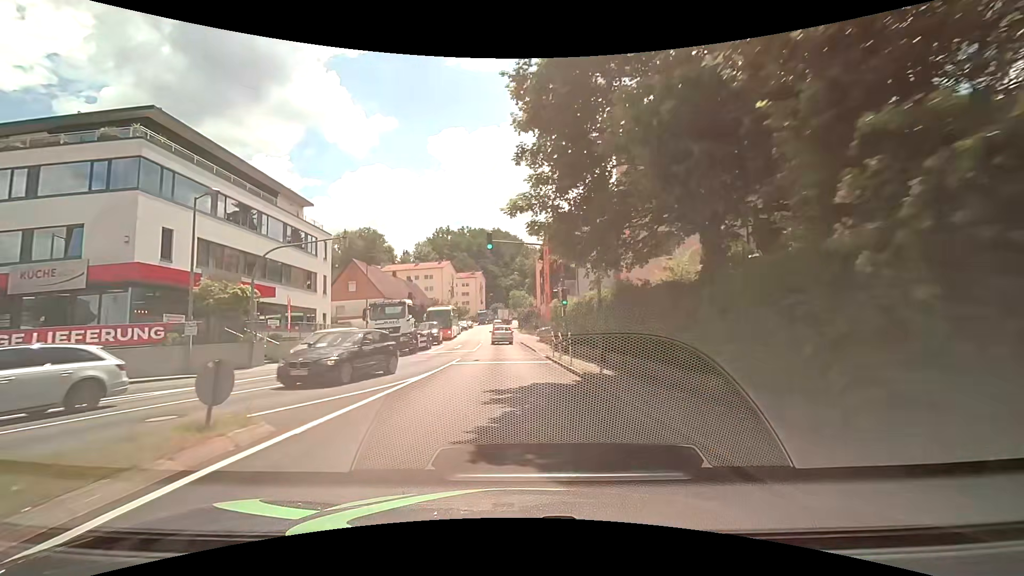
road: tertiary_link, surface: asphalt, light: Day
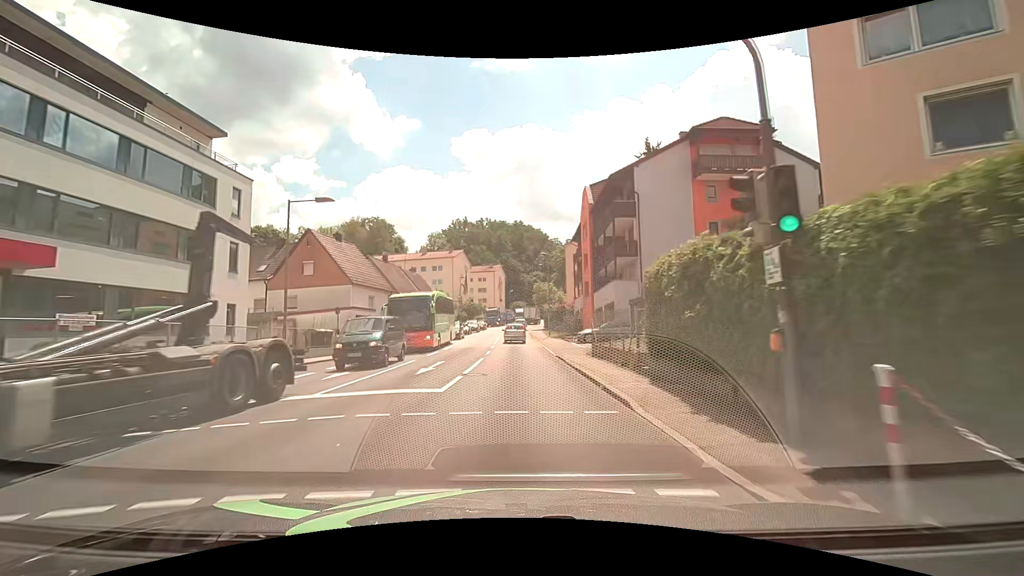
(-0.6, +18.5) m; -2°
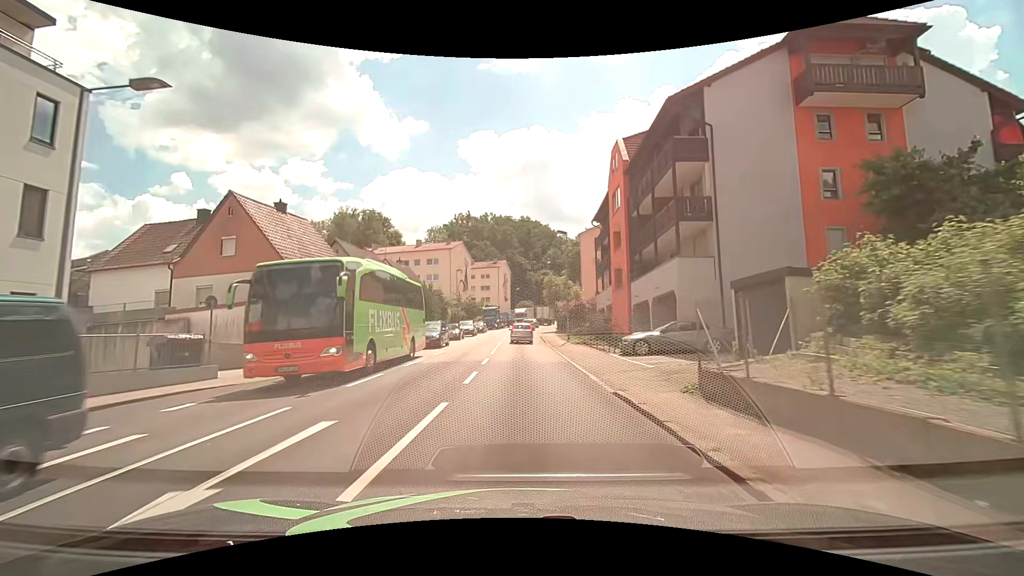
(-0.3, +12.2) m; -1°
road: tertiary
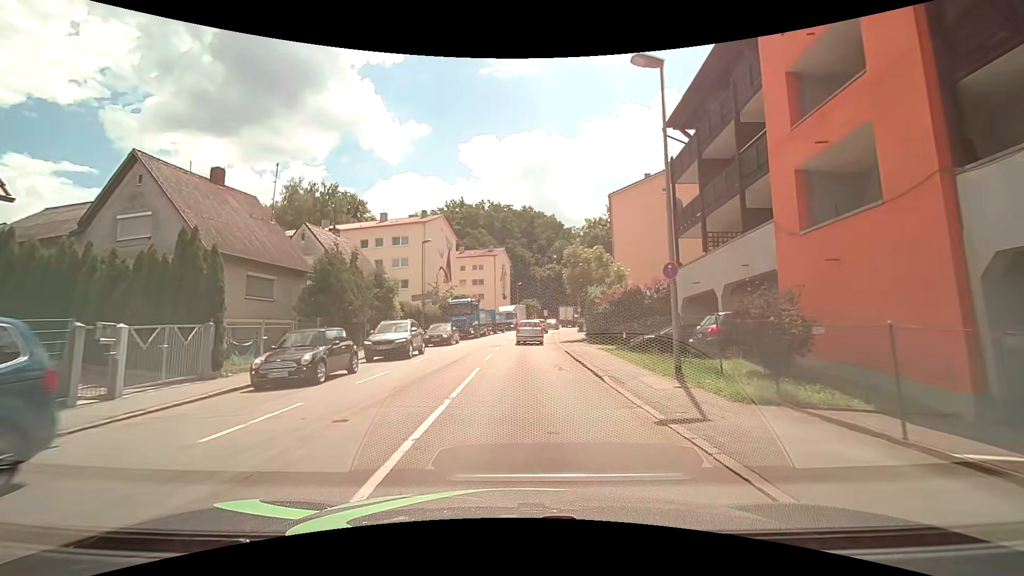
(-0.2, +23.9) m; 0°
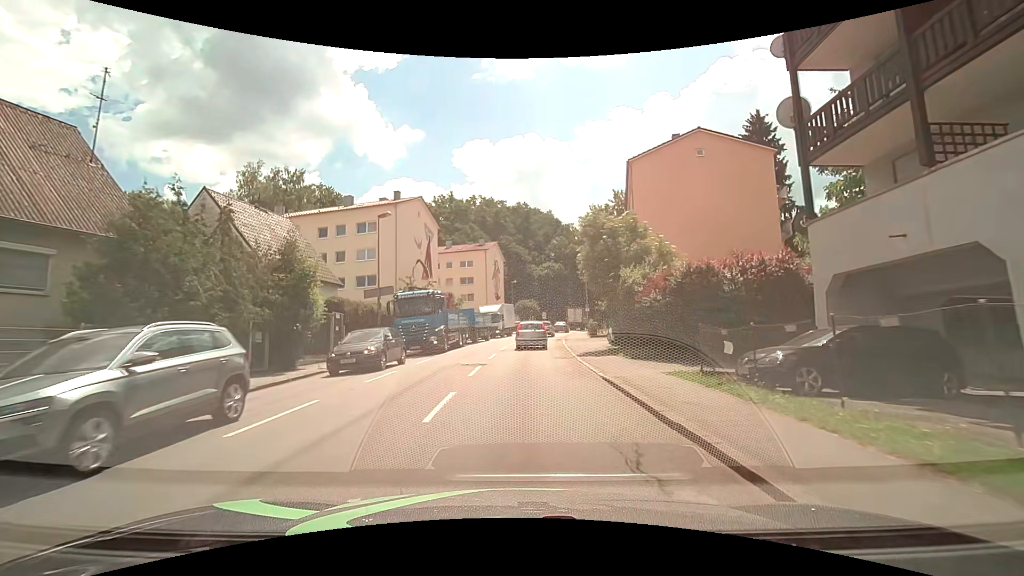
(0.0, +11.3) m; +1°
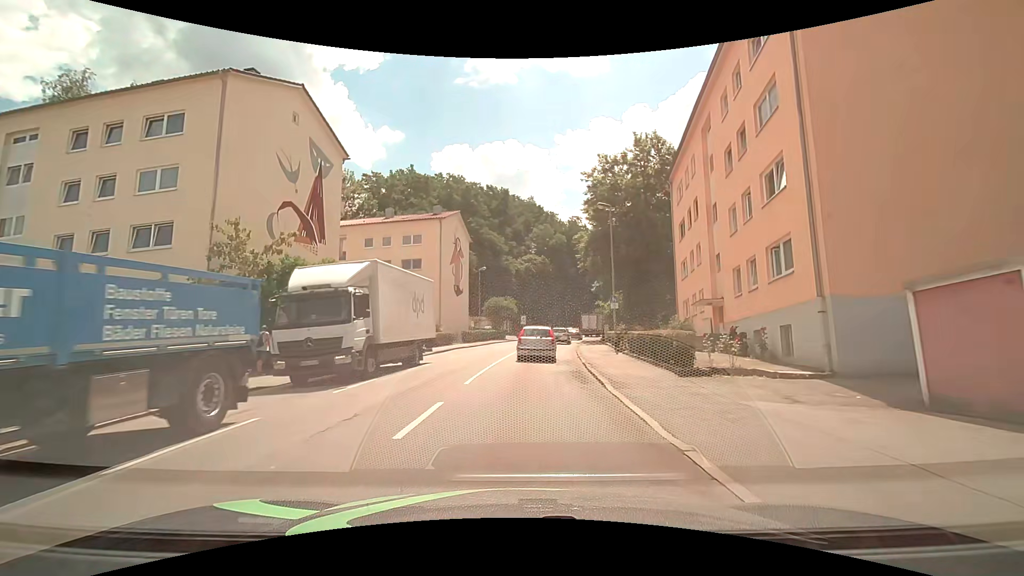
(+0.3, +25.1) m; +3°
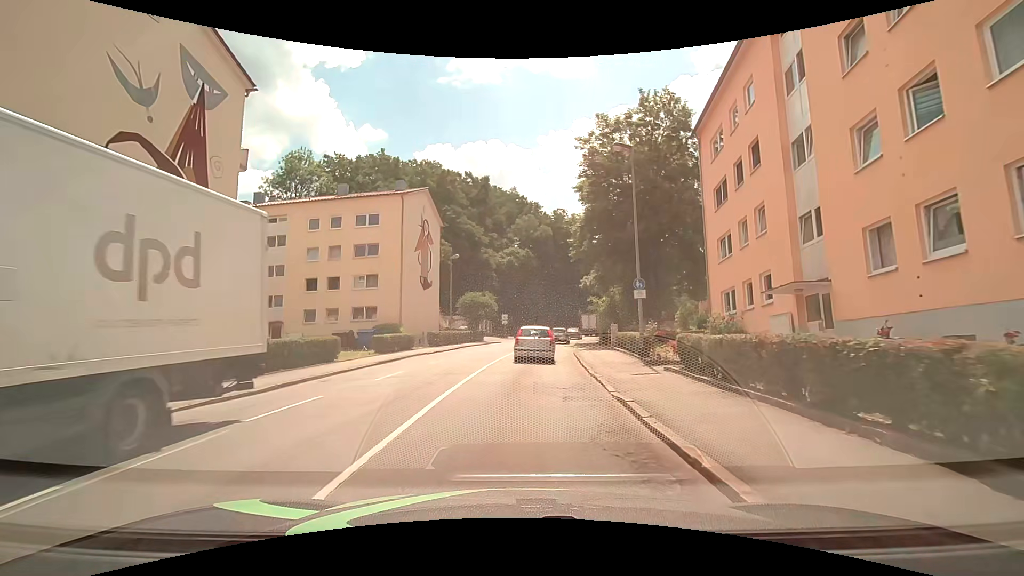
(0.0, +9.5) m; +1°
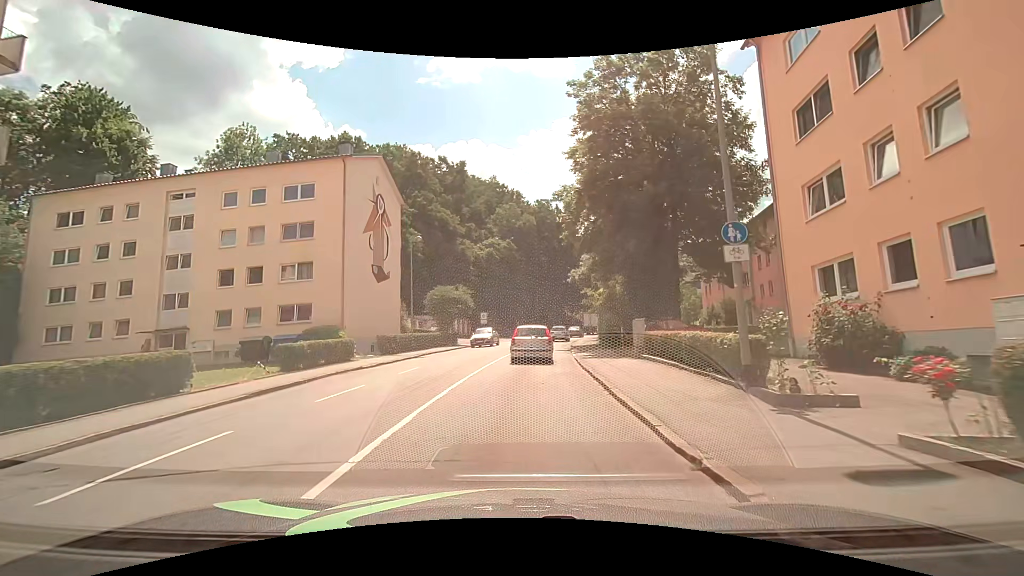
(+0.2, +9.5) m; +2°
(0, +10) (+1, +20) (+1, +30) (+2, +40) (+4, +50) (+5, +60) (+7, +69) (+10, +79) (+13, +89) (+16, +98) m
